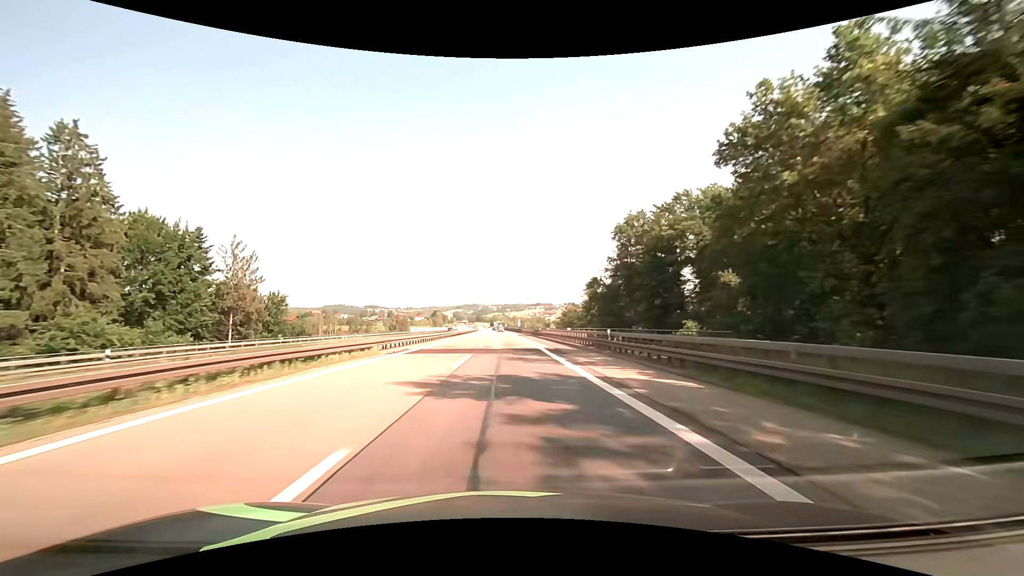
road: motorway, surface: asphalt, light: Day
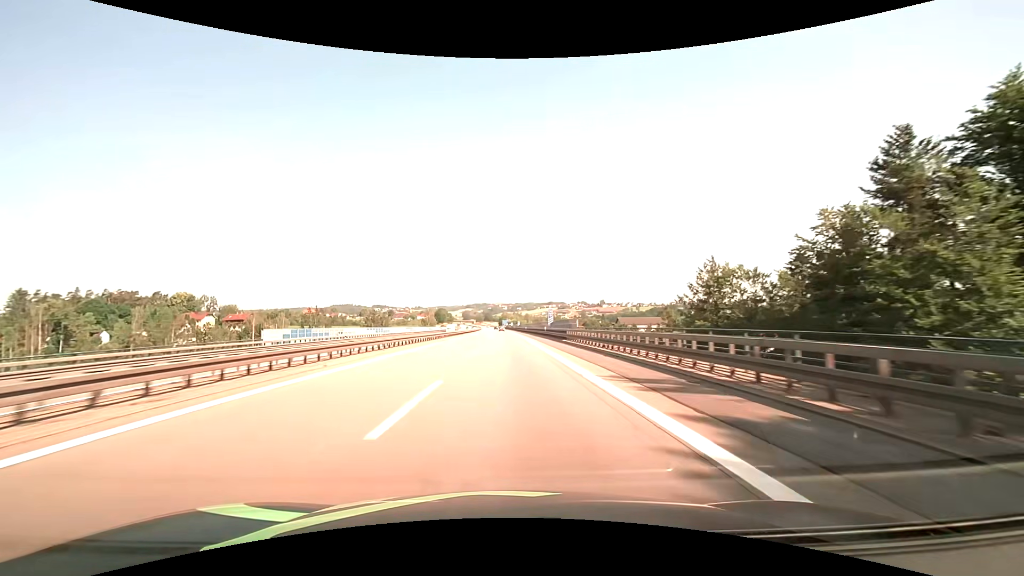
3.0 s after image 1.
(-0.8, +83.0) m; -1°
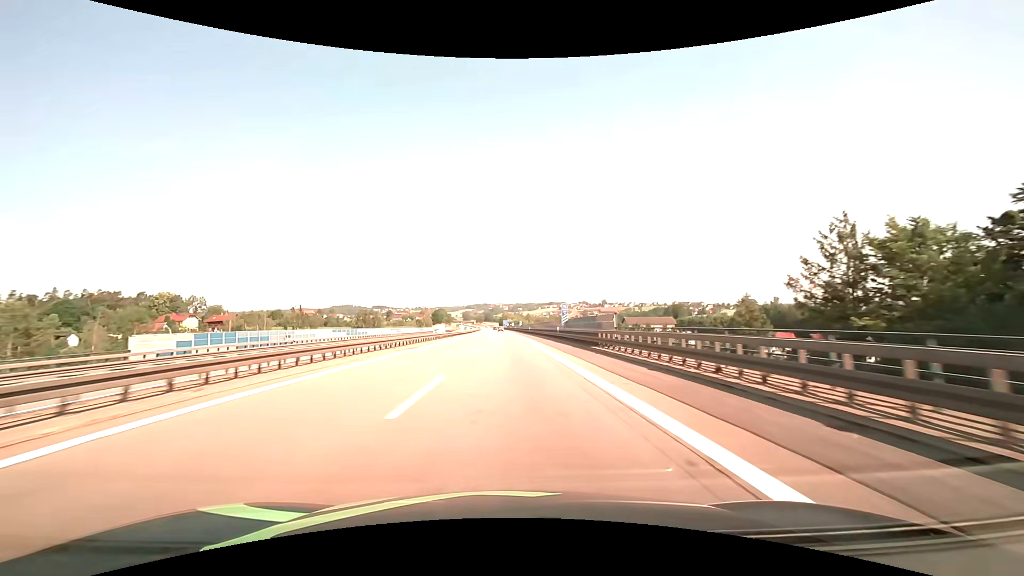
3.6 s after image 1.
(0.0, +16.6) m; 0°
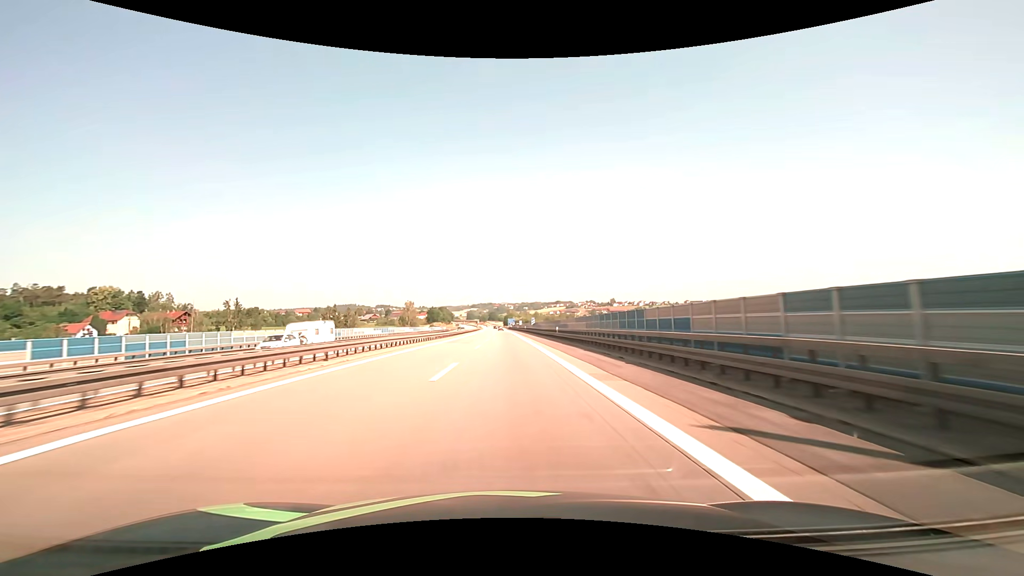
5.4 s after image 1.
(-0.1, +48.8) m; 0°
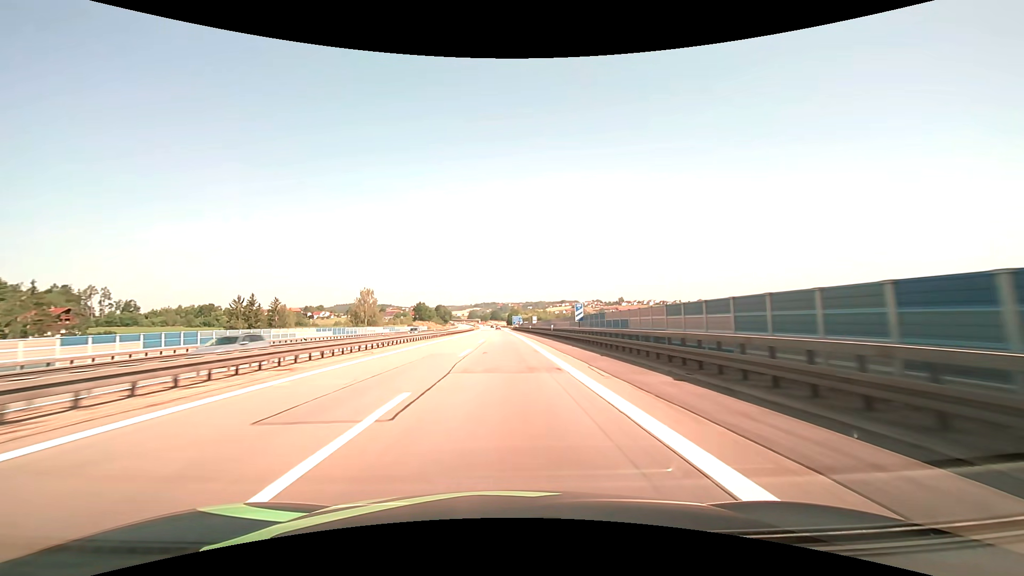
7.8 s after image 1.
(-0.4, +62.8) m; 0°
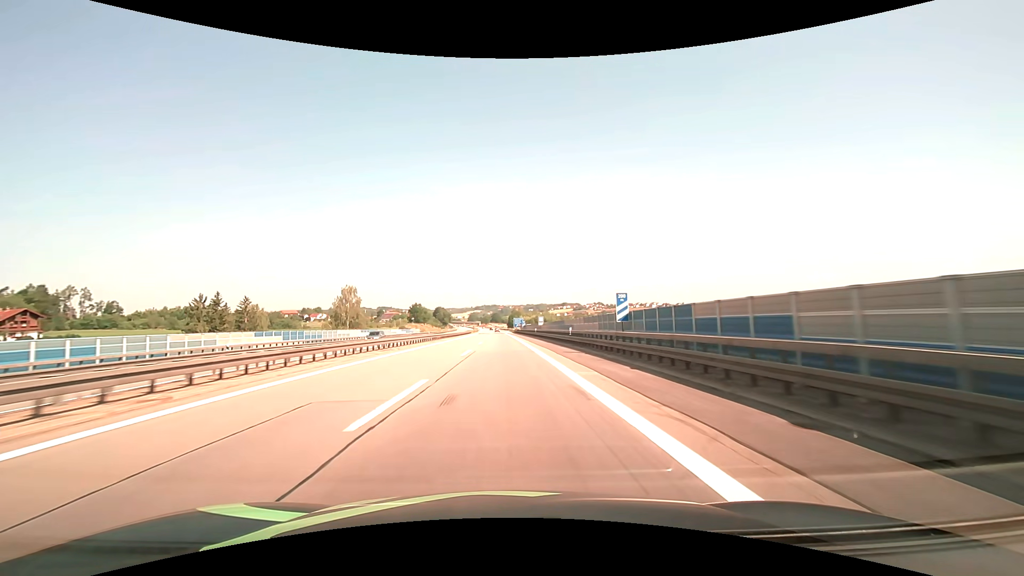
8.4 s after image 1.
(0.0, +15.3) m; 0°
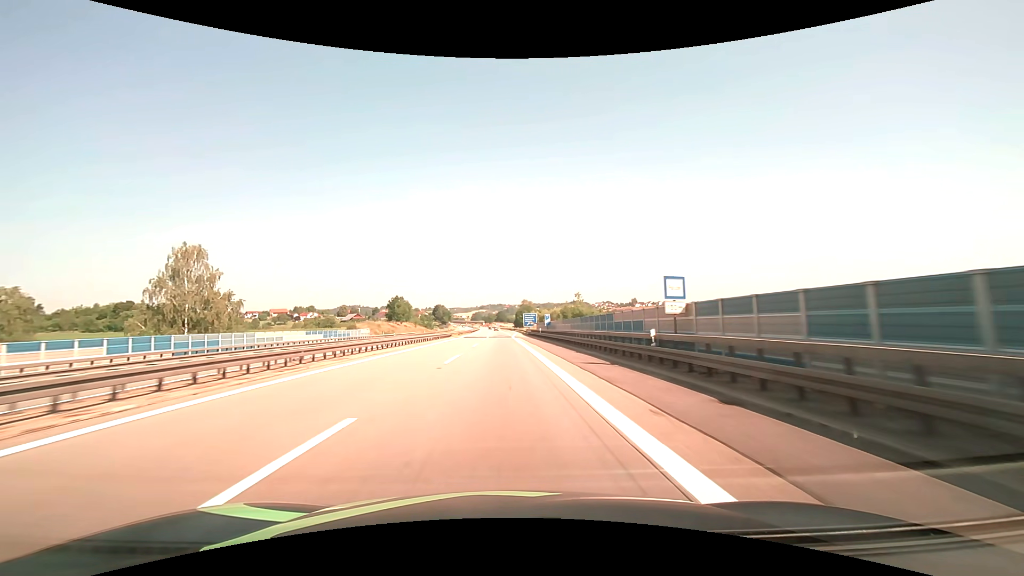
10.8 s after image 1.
(-0.5, +59.5) m; -1°
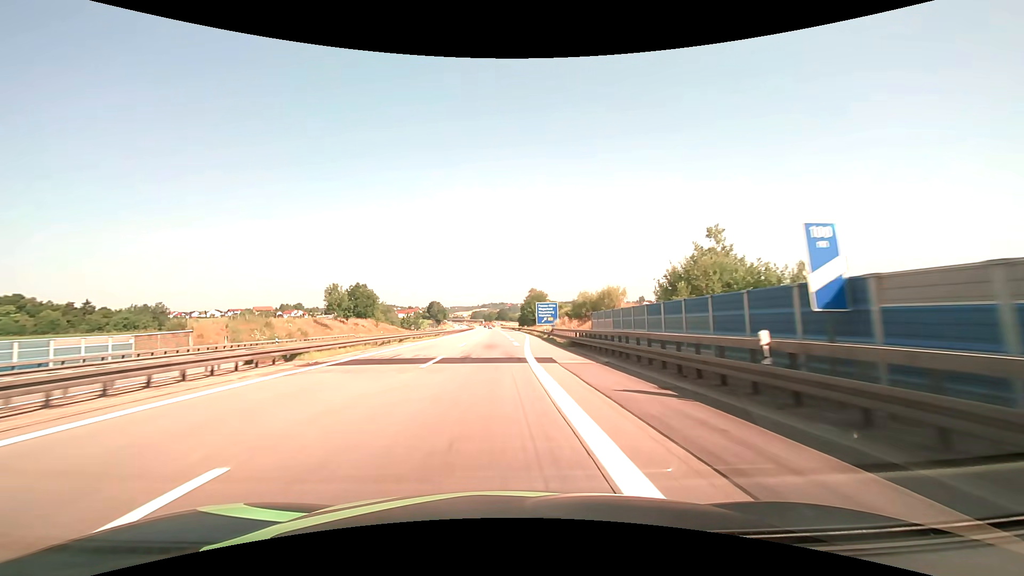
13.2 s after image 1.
(0.0, +56.8) m; 0°
(0, +10) (0, +20) (0, +30) (0, +40) (0, +50) (0, +60) (0, +70) (0, +80) (0, +90) (0, +100) m
